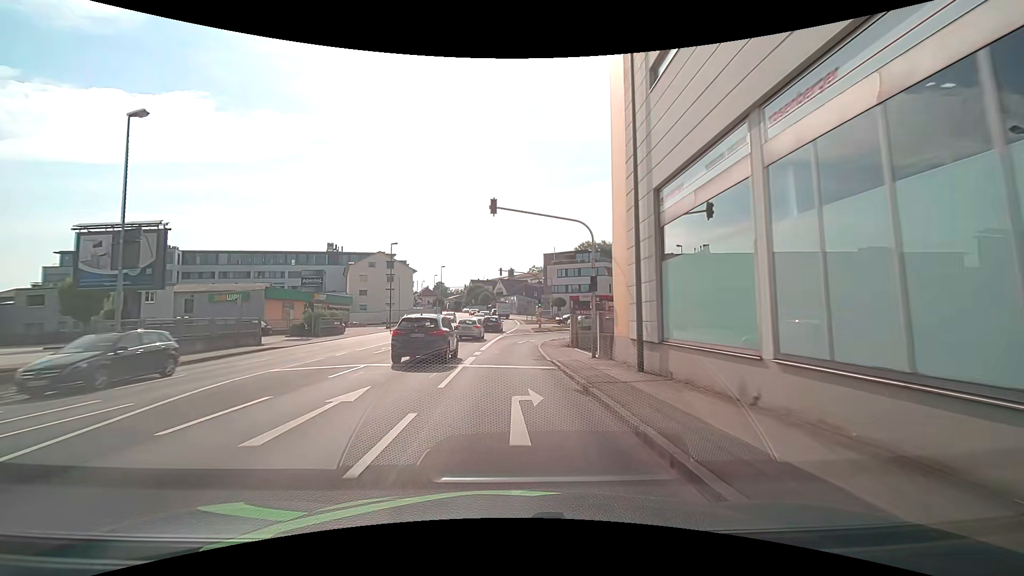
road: tertiary_link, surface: asphalt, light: Day
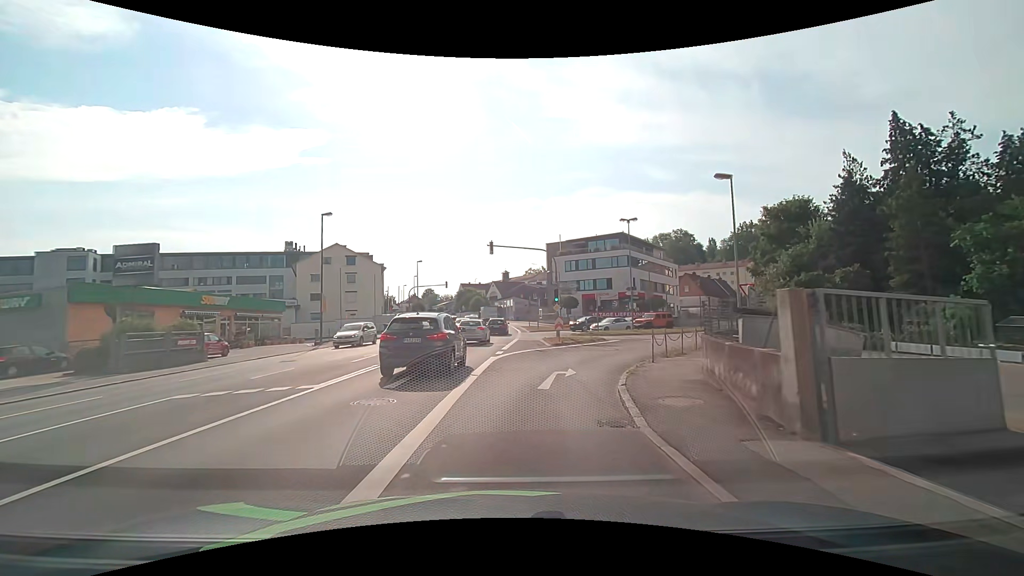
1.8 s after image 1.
(-0.1, +21.0) m; 0°
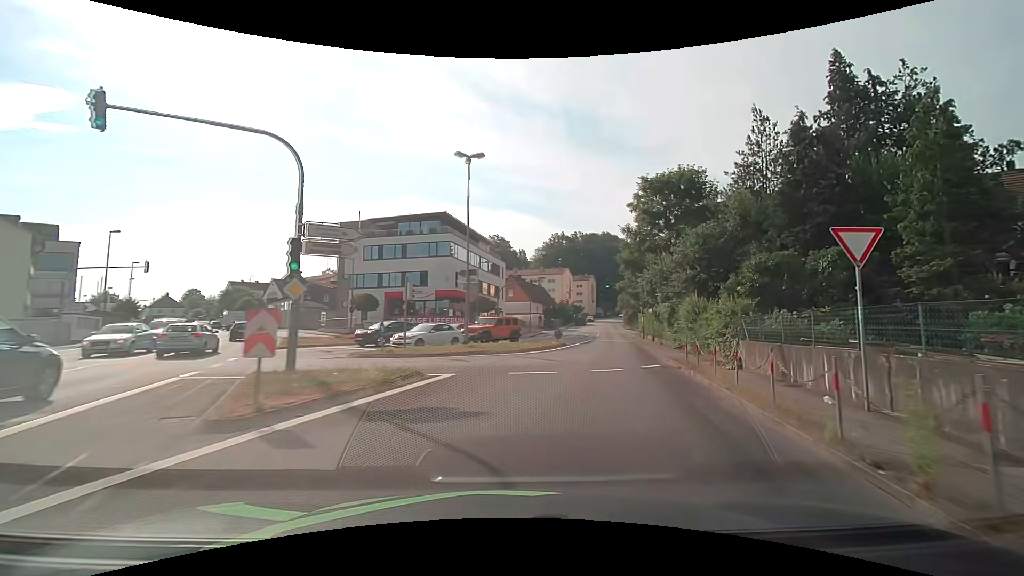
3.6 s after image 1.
(+2.9, +20.2) m; +21°
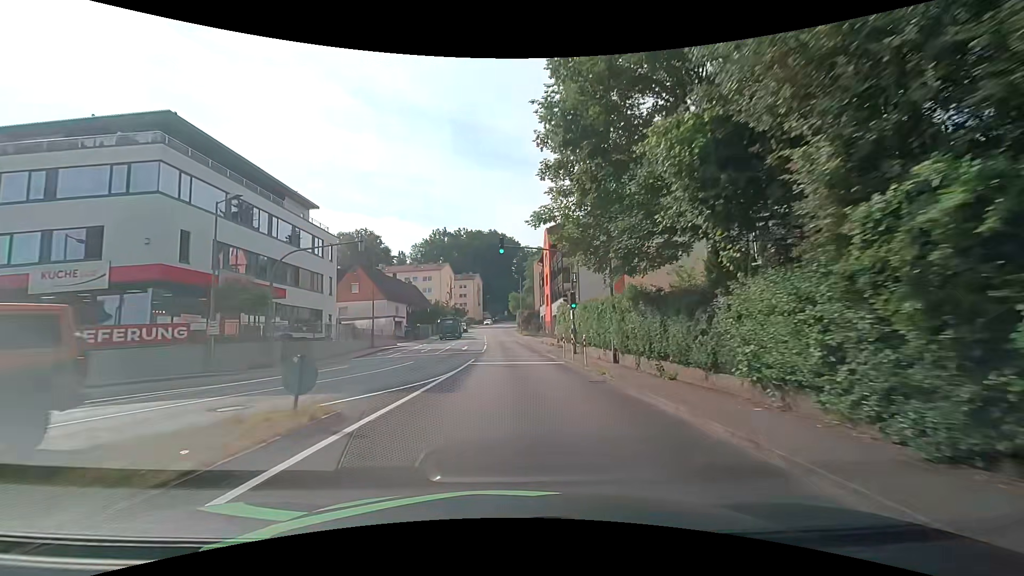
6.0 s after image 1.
(+4.8, +26.6) m; +13°
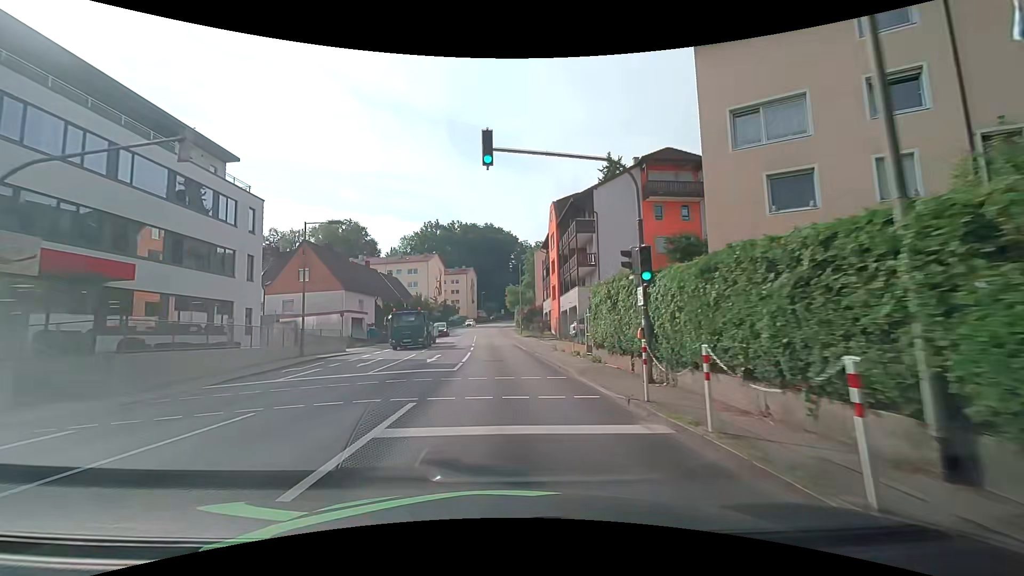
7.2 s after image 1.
(+0.1, +13.9) m; 0°
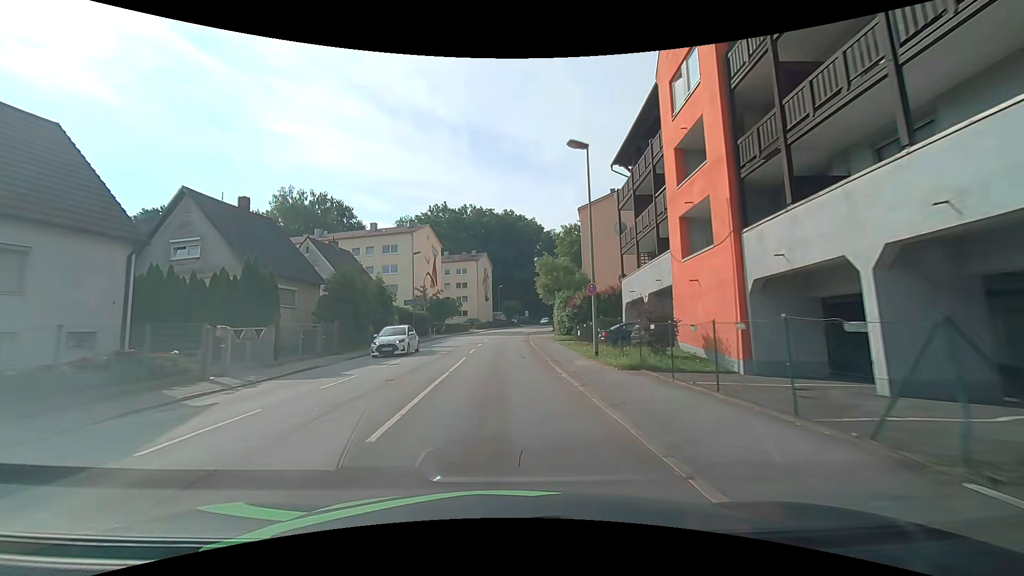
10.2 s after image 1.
(-0.6, +36.0) m; -2°
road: tertiary
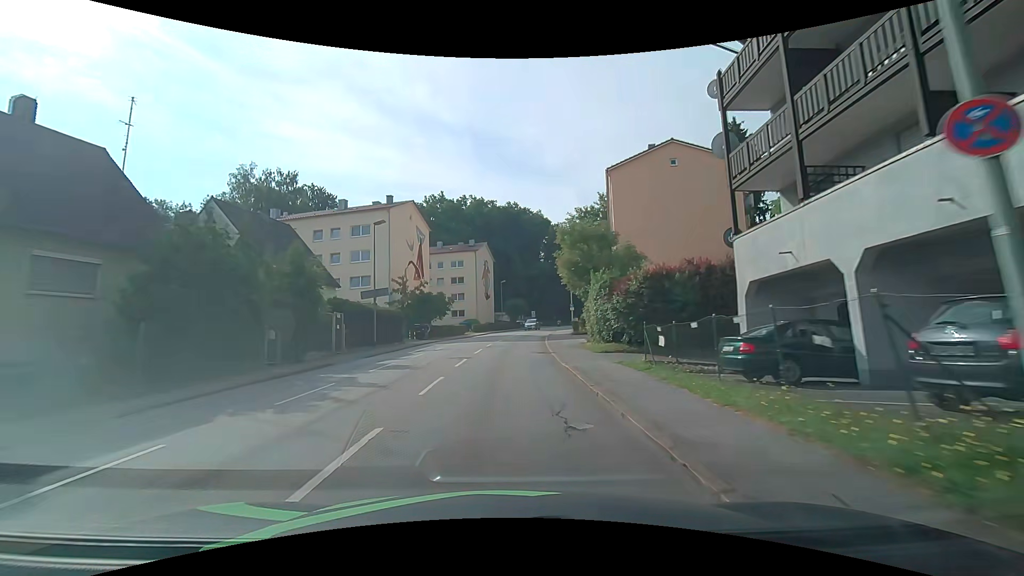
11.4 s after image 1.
(0.0, +14.7) m; 0°
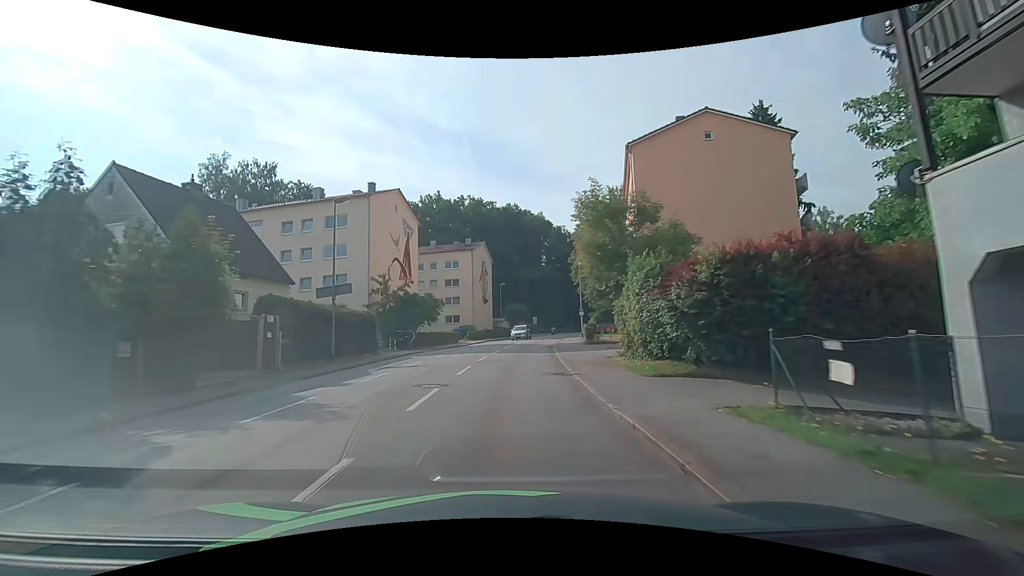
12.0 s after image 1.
(-0.1, +7.4) m; 0°
(0, +10) (0, +20) (+1, +30) (+2, +40) (+3, +50) (+4, +60) (+6, +70) (+8, +79) (+11, +89) (+14, +99) m
